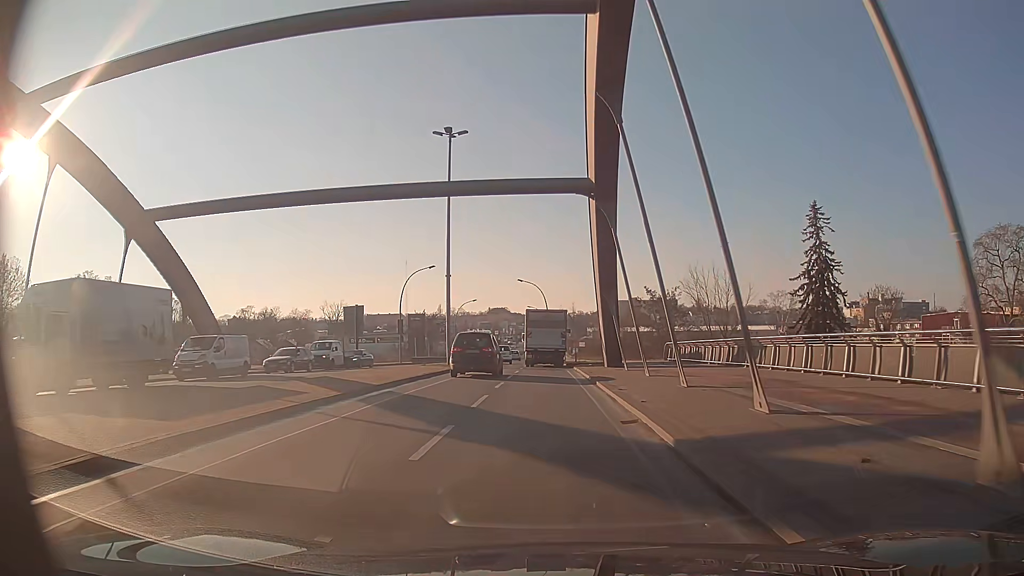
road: secondary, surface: asphalt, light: Day
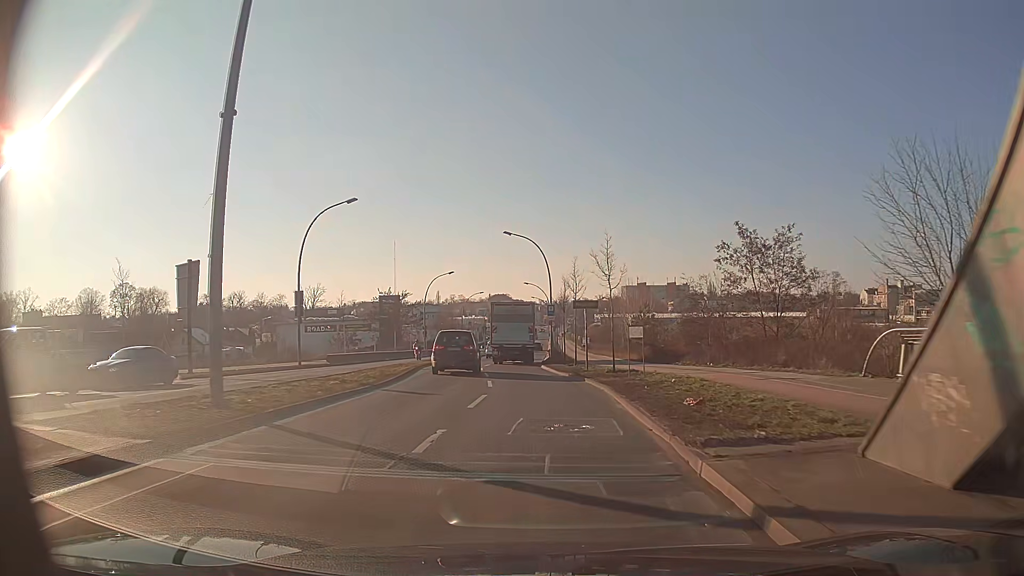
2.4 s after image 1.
(0.0, +30.7) m; 0°
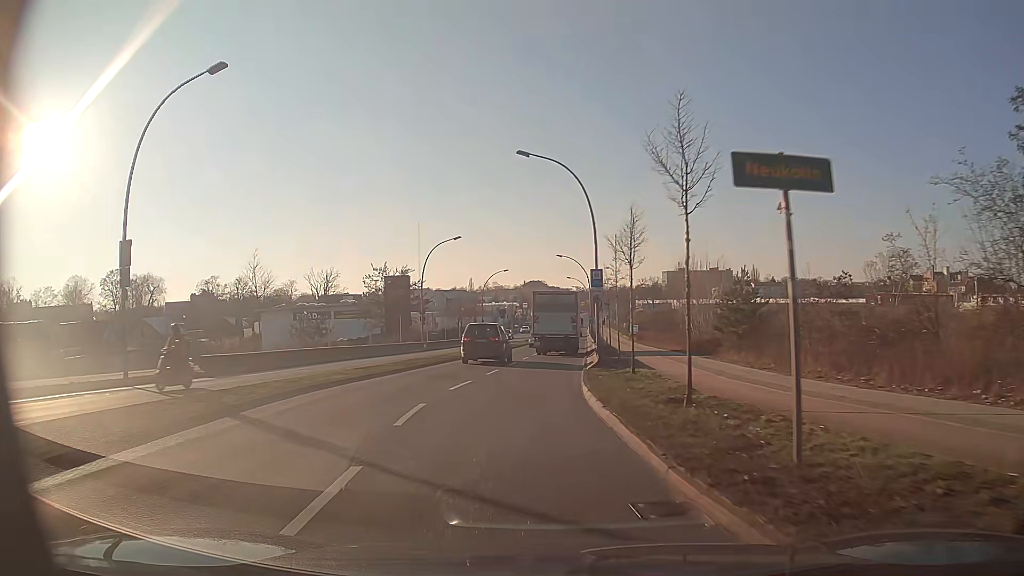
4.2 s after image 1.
(-0.5, +21.5) m; -4°
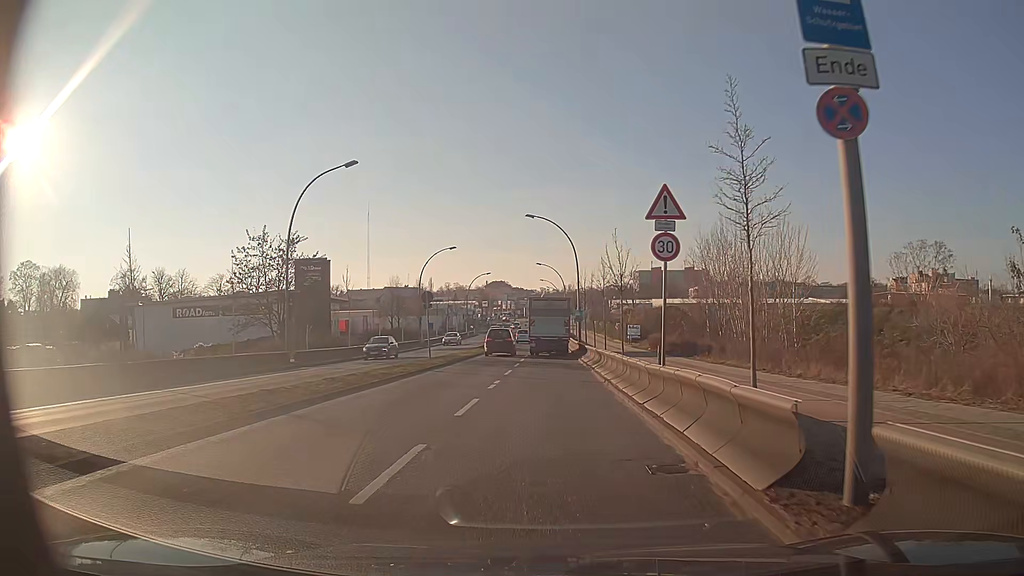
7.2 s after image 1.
(-0.2, +28.1) m; +2°
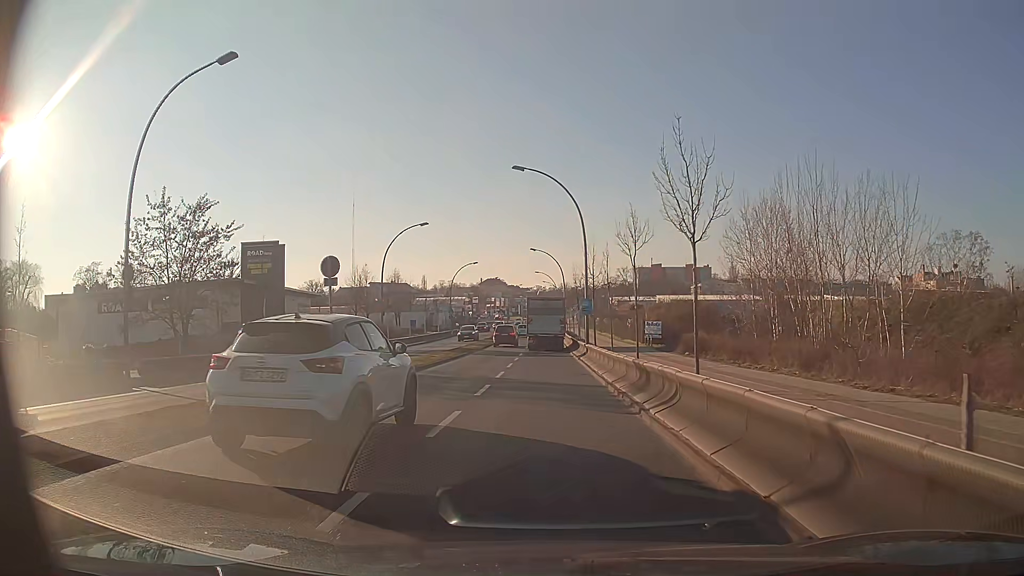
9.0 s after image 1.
(+0.2, +14.5) m; +1°
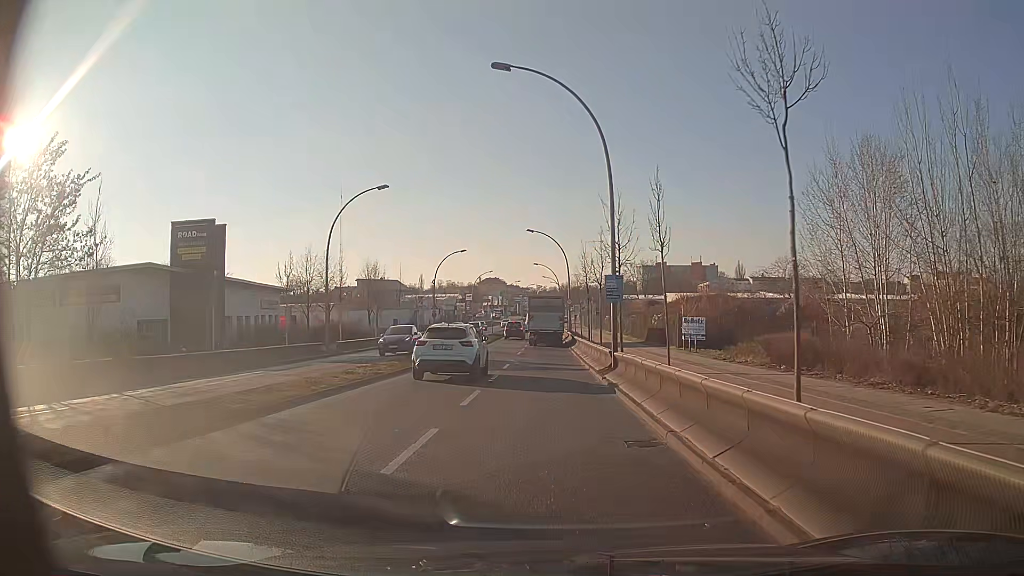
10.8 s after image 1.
(0.0, +14.4) m; 0°
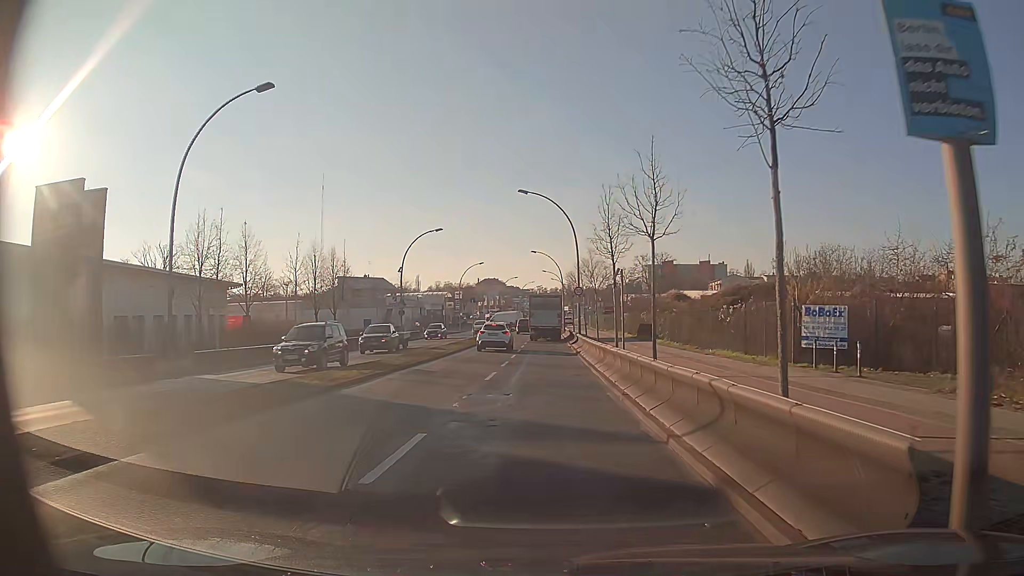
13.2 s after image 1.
(-0.1, +18.7) m; -1°
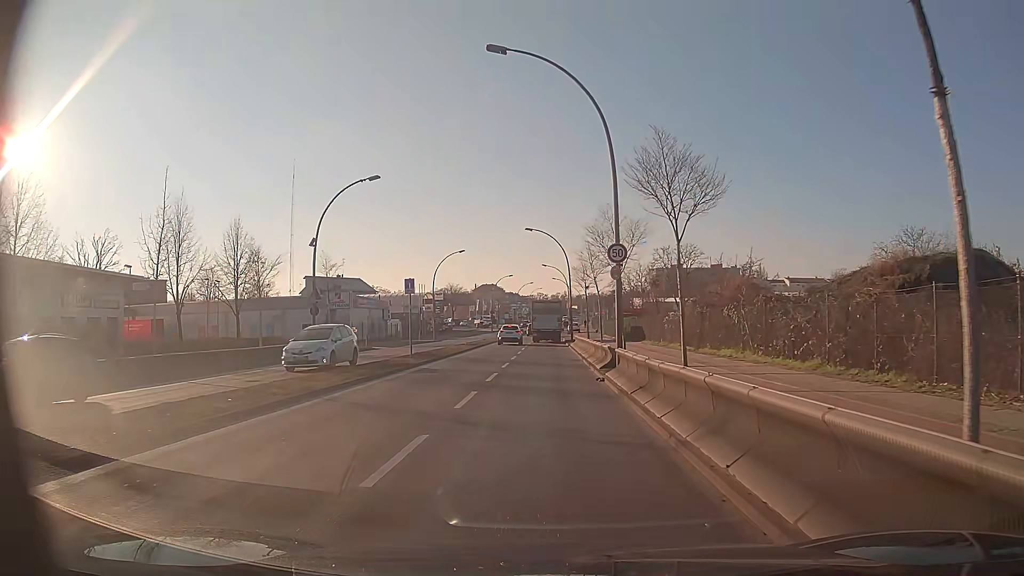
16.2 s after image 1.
(+0.2, +24.2) m; 0°
